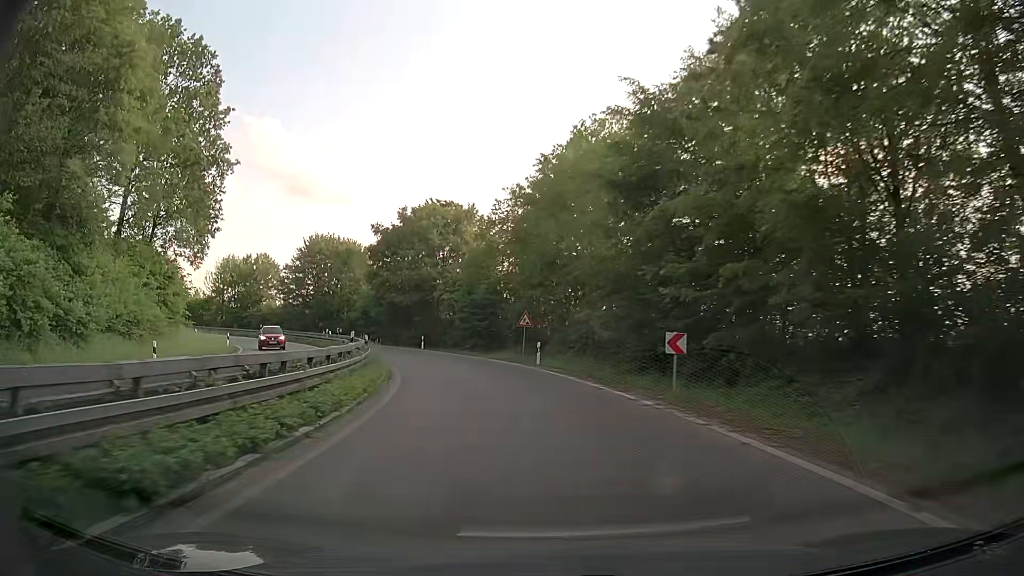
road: trunk_link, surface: asphalt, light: Day
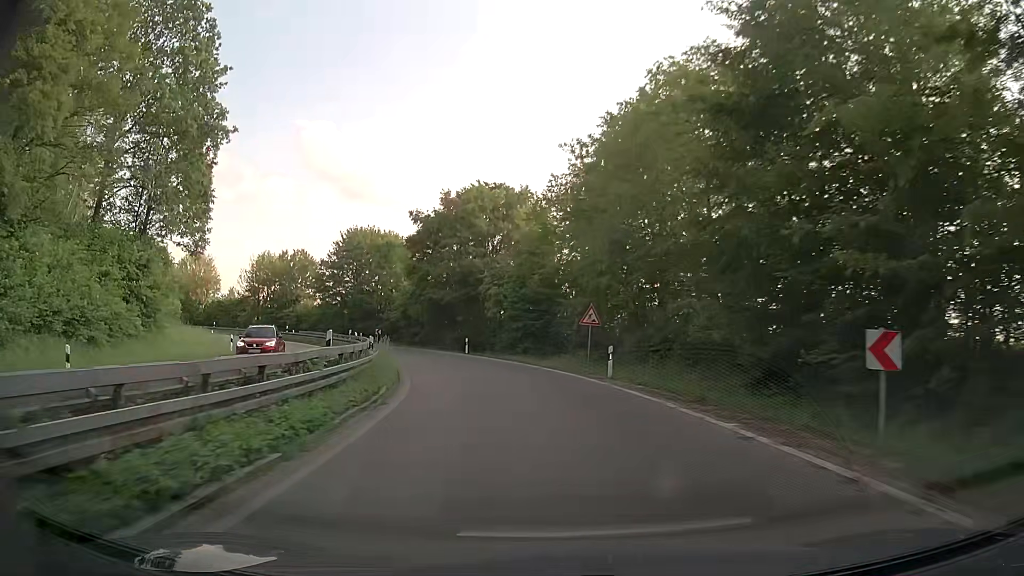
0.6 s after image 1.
(-0.2, +8.3) m; -5°
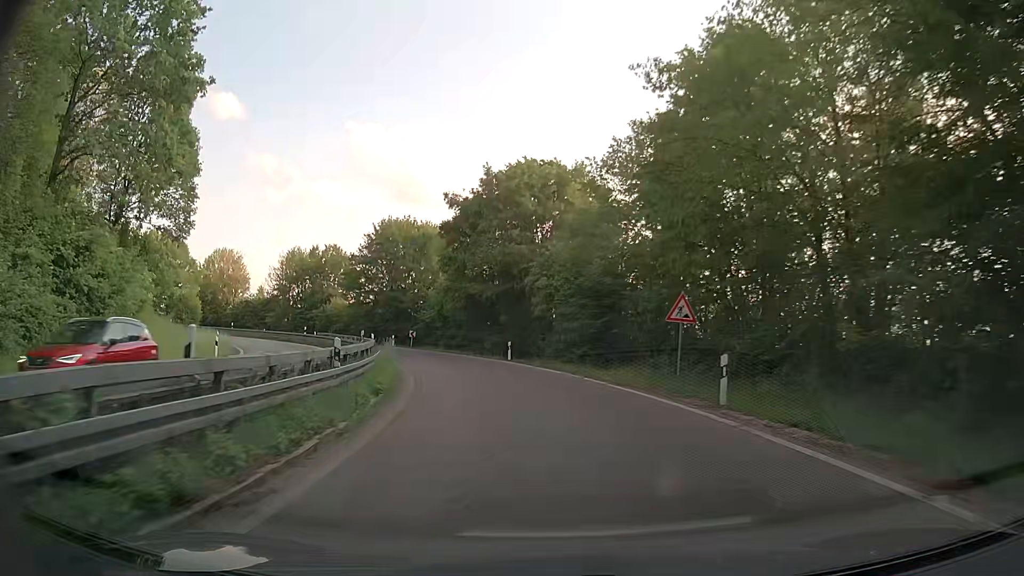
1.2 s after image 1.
(-0.2, +8.3) m; -4°
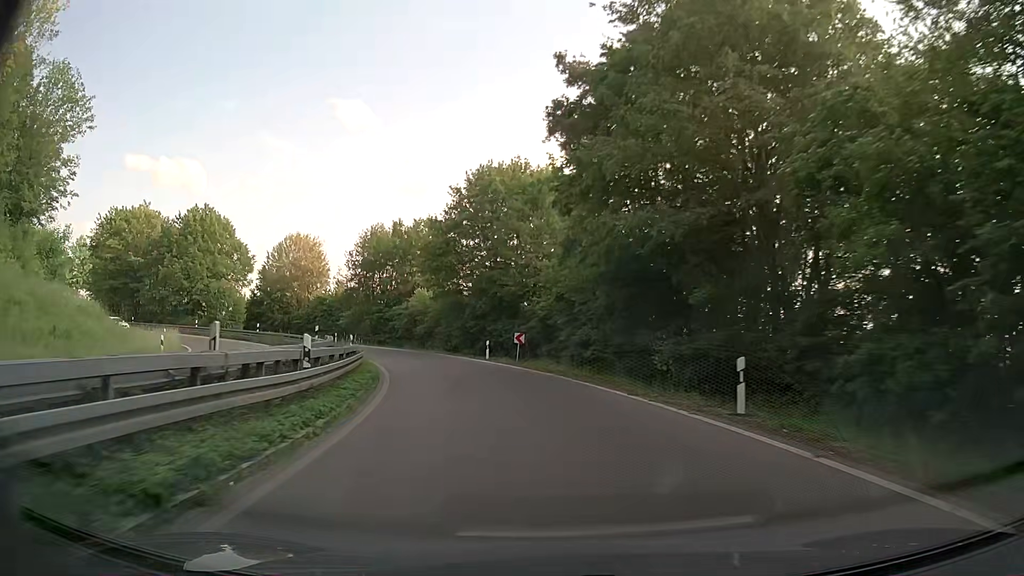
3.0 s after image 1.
(-2.6, +24.9) m; -13°
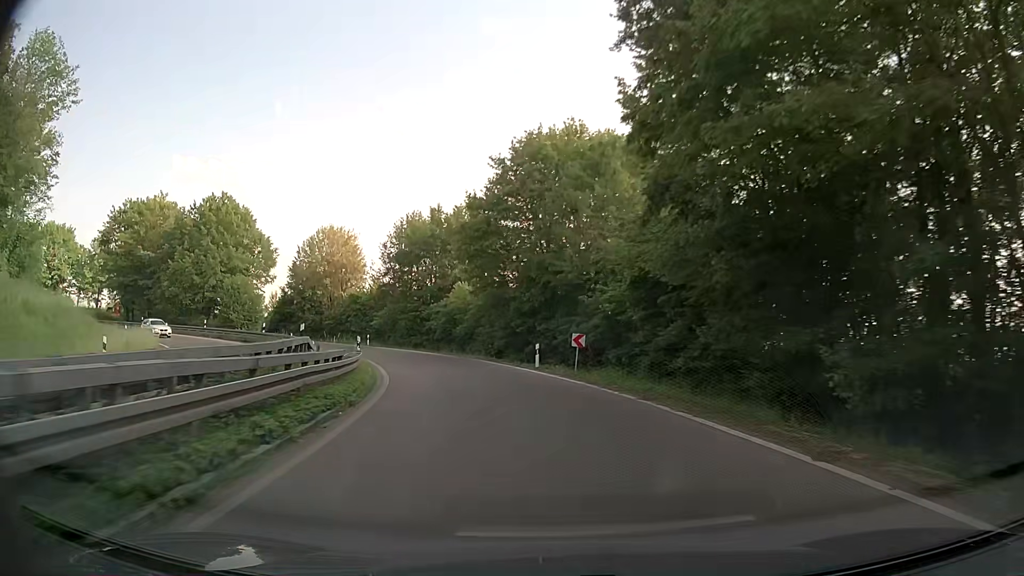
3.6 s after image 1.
(-0.3, +8.4) m; -5°
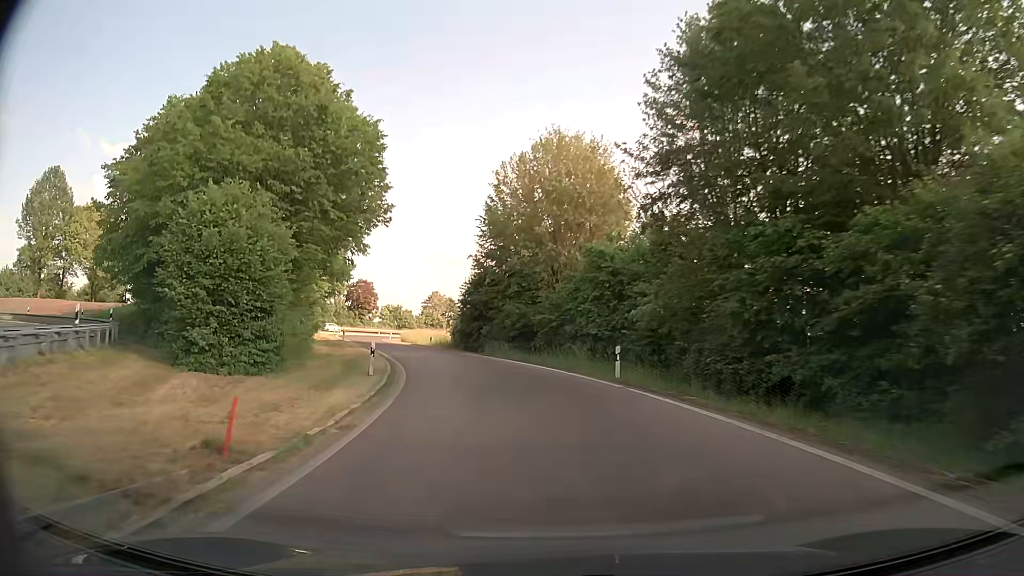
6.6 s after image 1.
(-8.8, +41.0) m; -25°
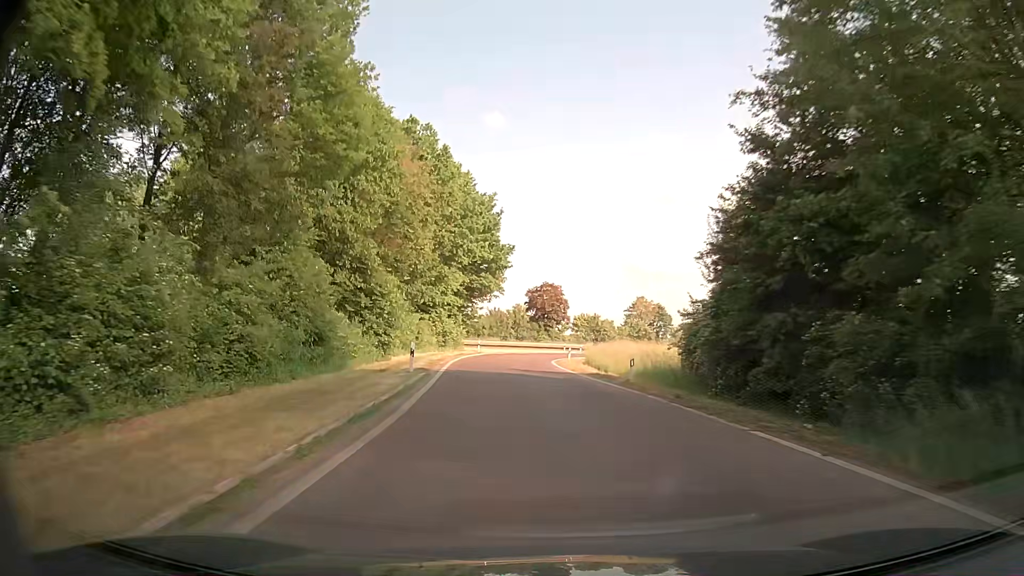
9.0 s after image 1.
(-4.6, +32.3) m; -17°
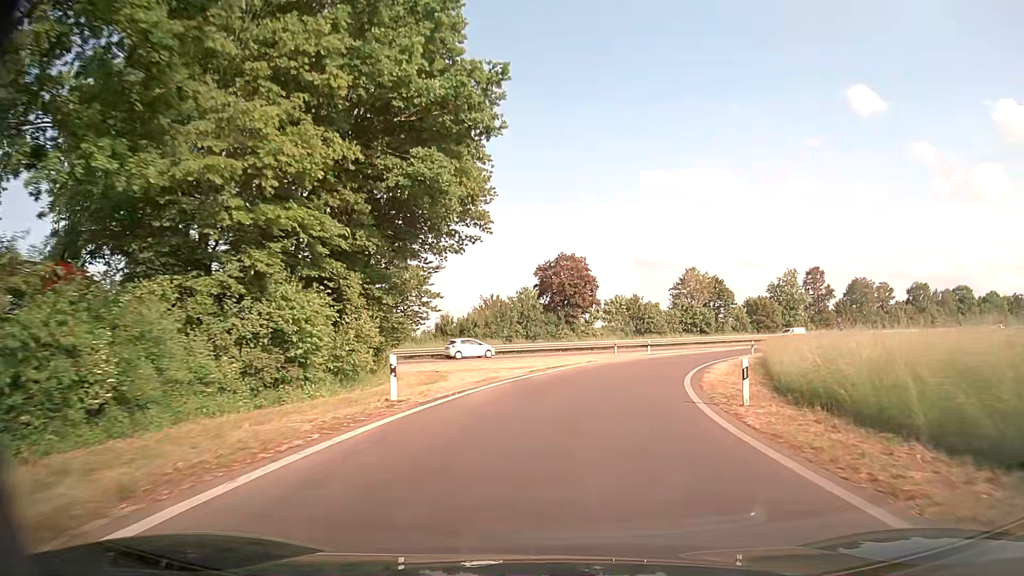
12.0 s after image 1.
(-2.2, +40.5) m; -2°
(0, +10) (+1, +20) (+3, +30) (+7, +39) (+11, +48) (+17, +56) (+24, +64) (+31, +70) (+39, +76) (+47, +82) m
